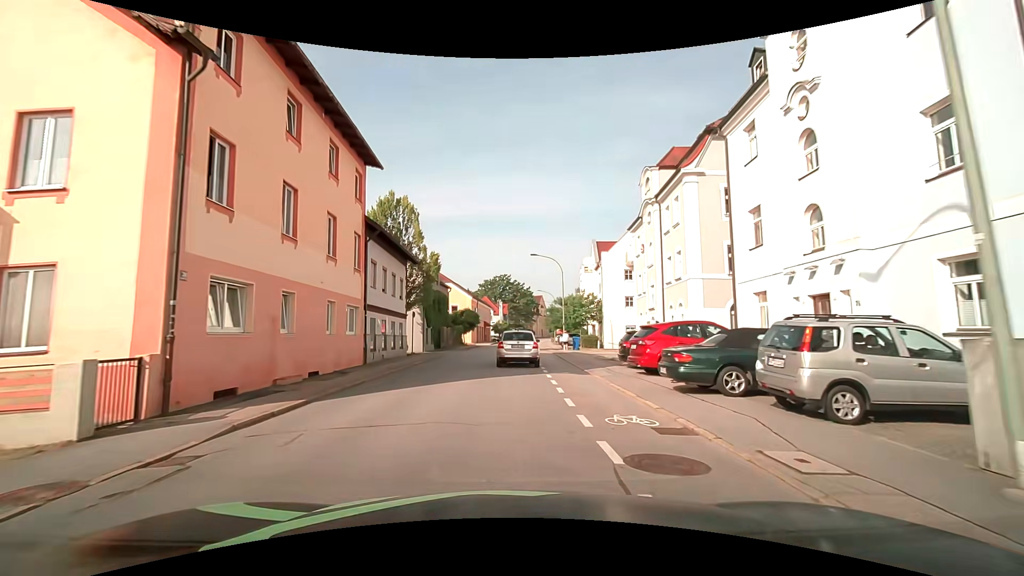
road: tertiary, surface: asphalt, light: Day
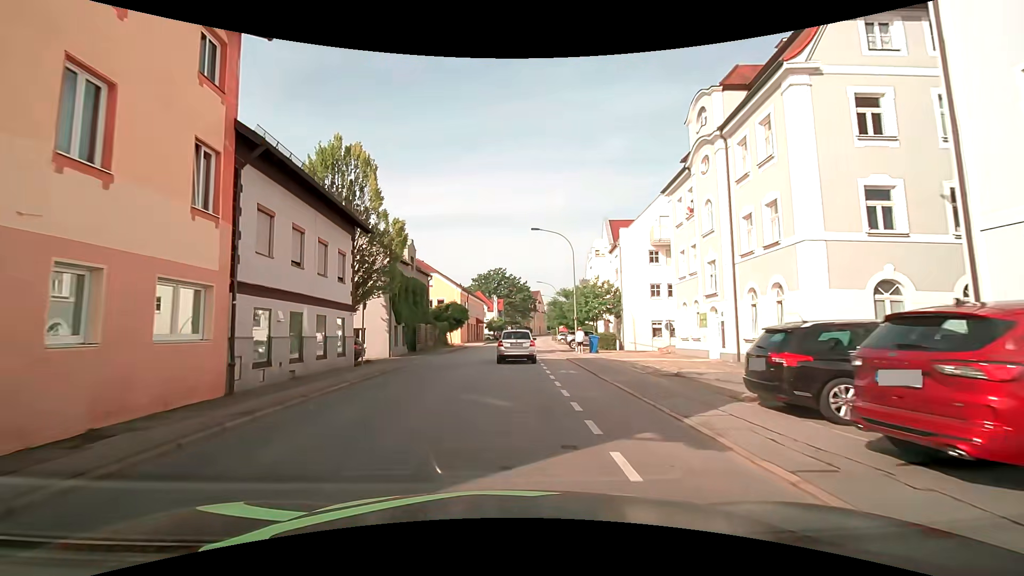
(+0.1, +10.9) m; 0°
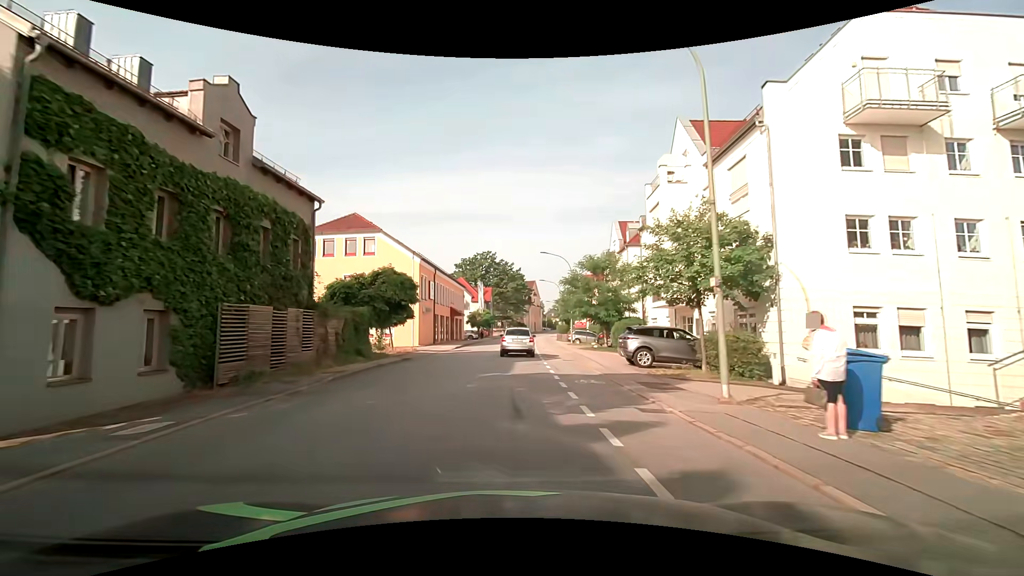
(+0.3, +24.9) m; +1°
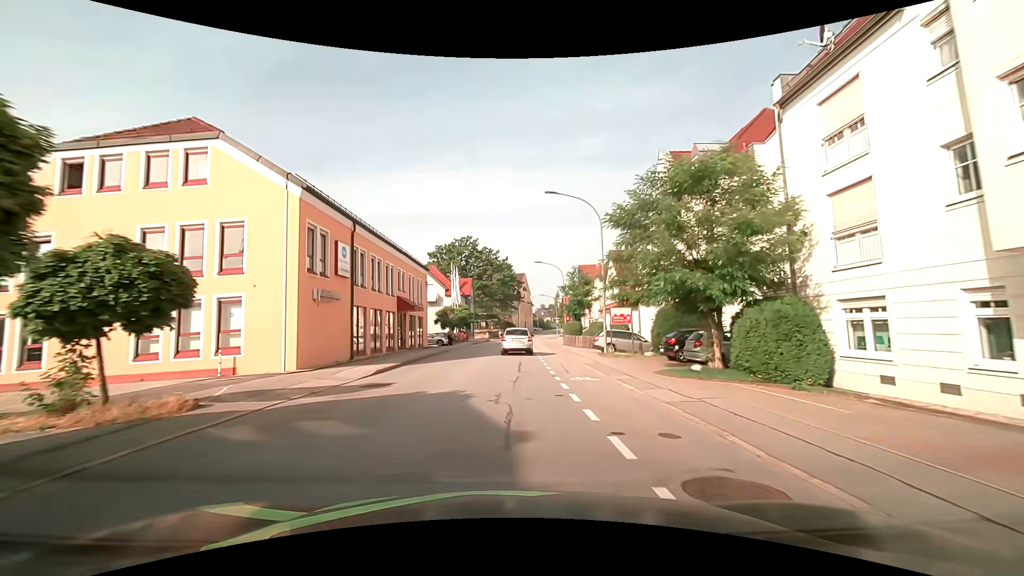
(+0.4, +21.0) m; +3°
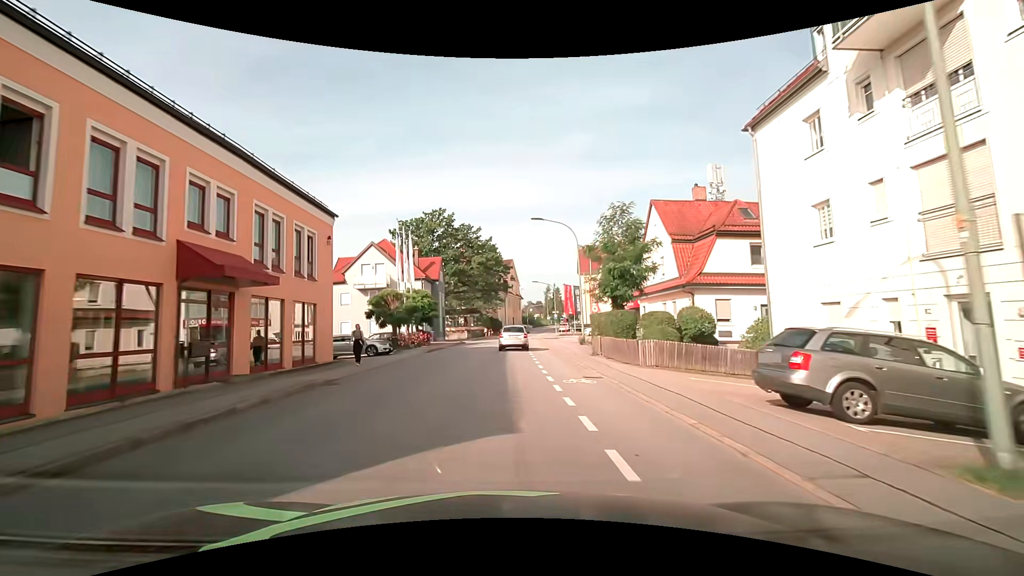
(+0.1, +21.2) m; +1°
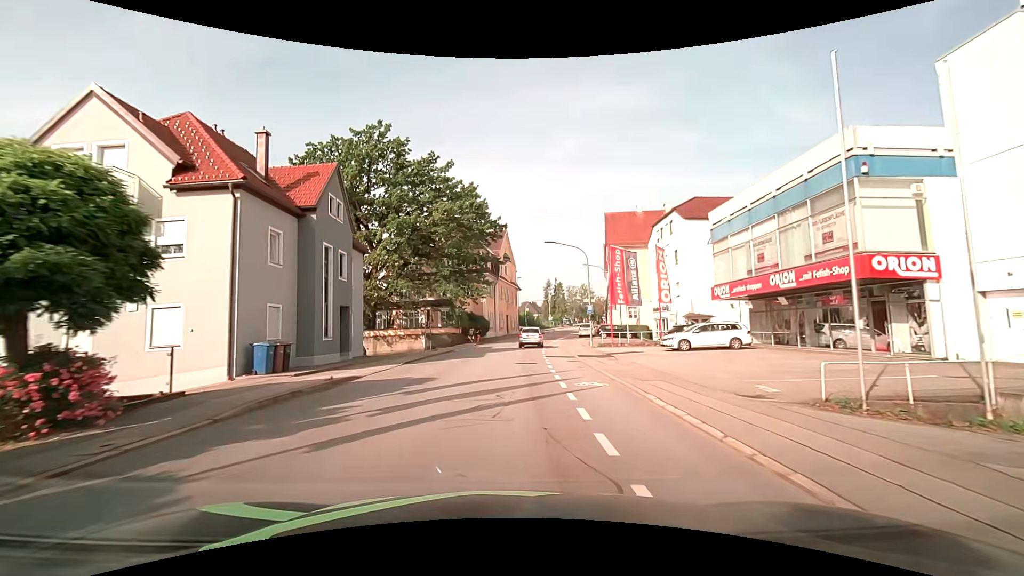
(+0.5, +33.4) m; +2°
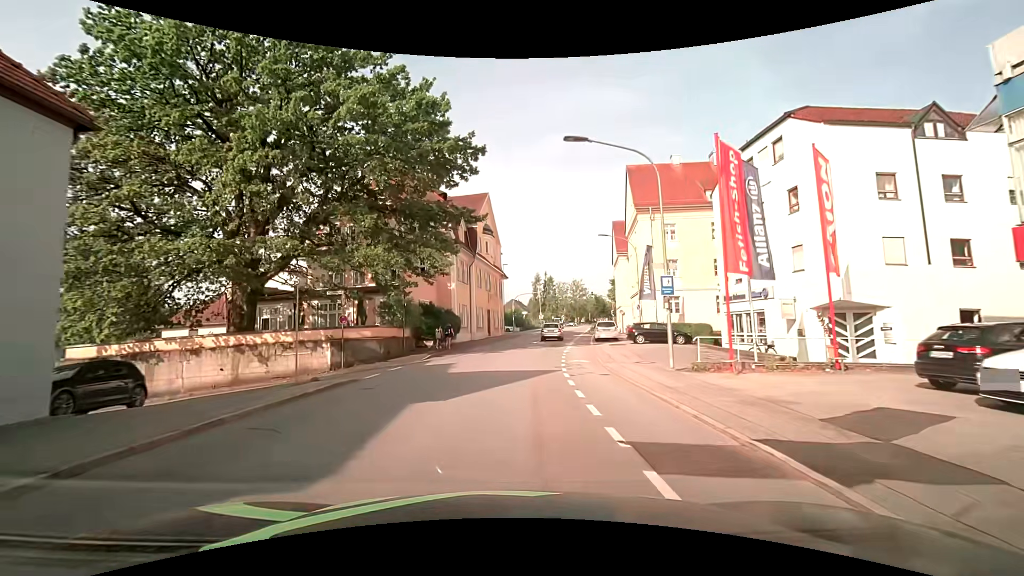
(+0.1, +19.8) m; +2°
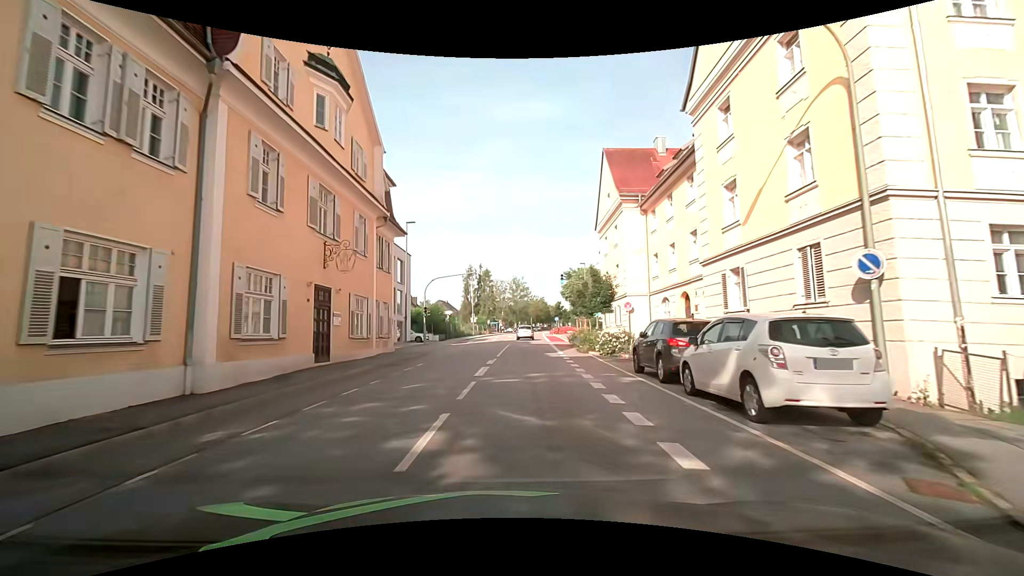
(+1.7, +32.1) m; +8°
(0, +10) (0, +20) (0, +30) (0, +40) (+1, +50) (+1, +60) (+2, +70) (+2, +80) (+3, +90) (+3, +100) m
